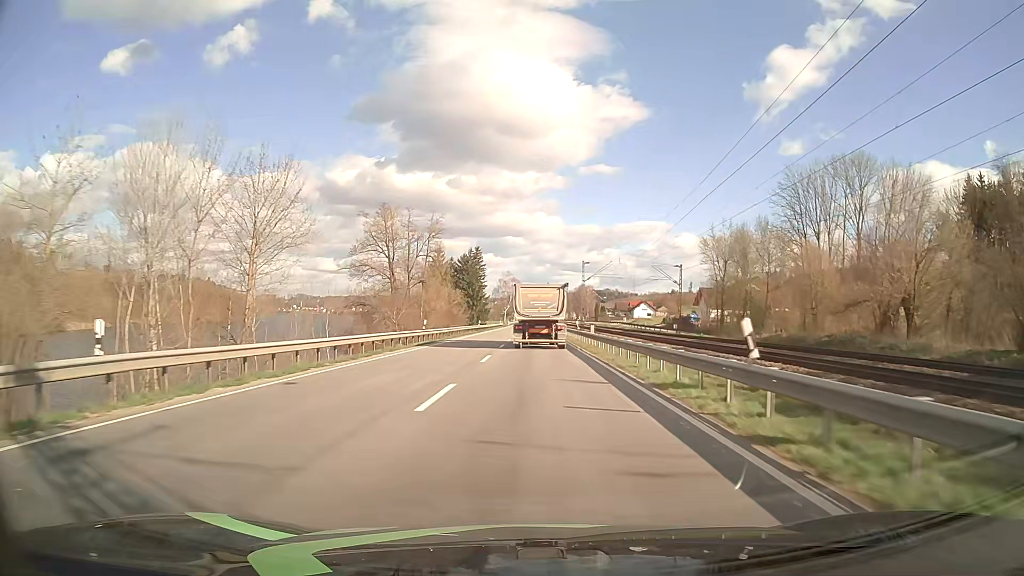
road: primary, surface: asphalt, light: Day
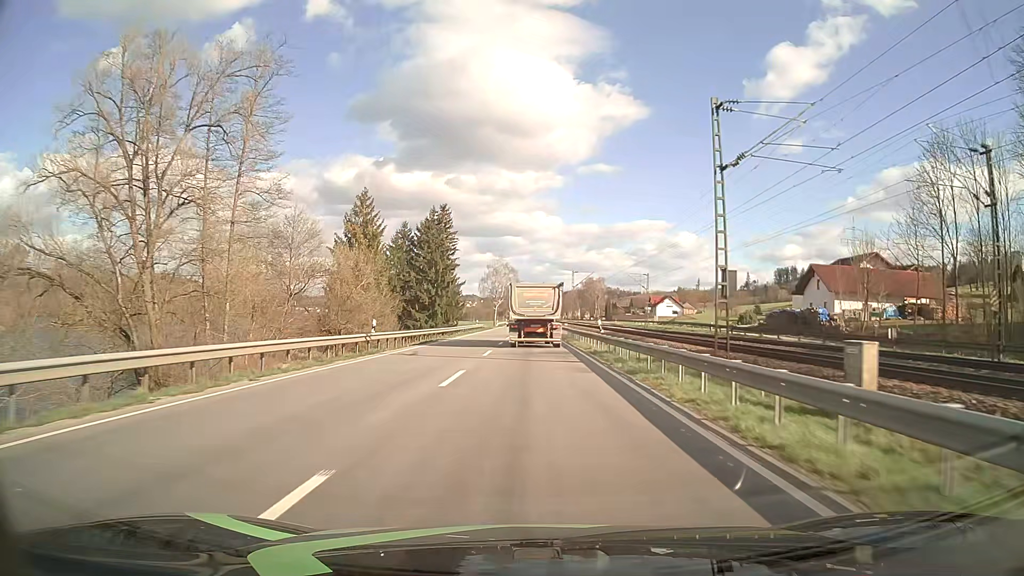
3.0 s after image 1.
(+0.1, +56.7) m; 0°
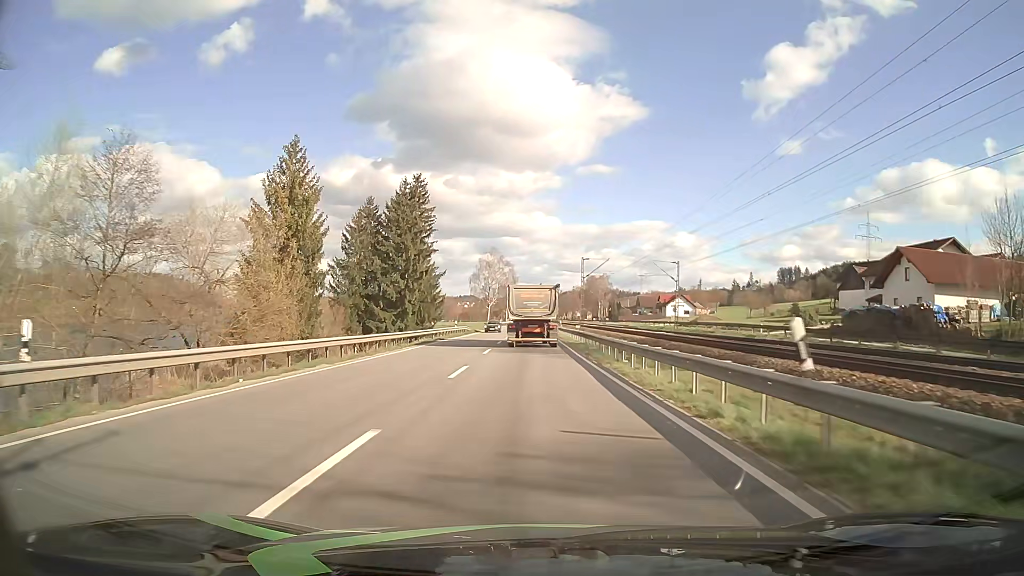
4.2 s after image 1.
(0.0, +21.8) m; 0°
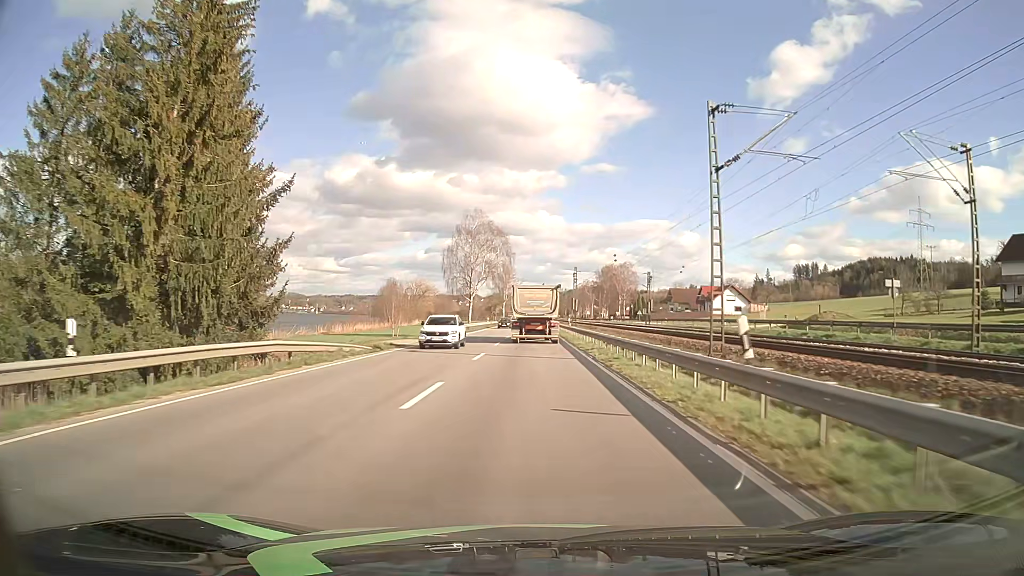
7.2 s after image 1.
(-0.1, +54.5) m; 0°
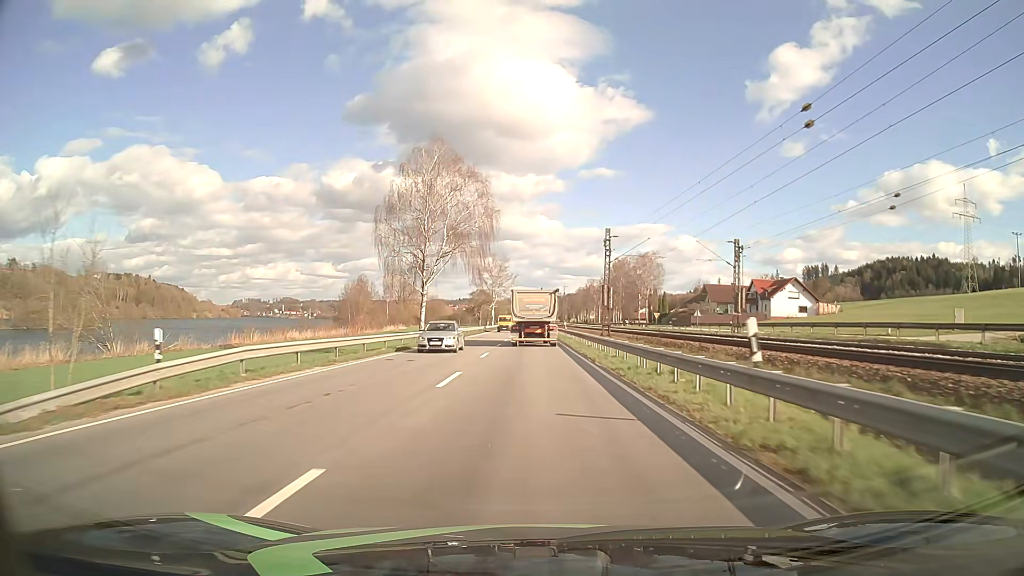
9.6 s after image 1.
(+0.1, +44.6) m; 0°
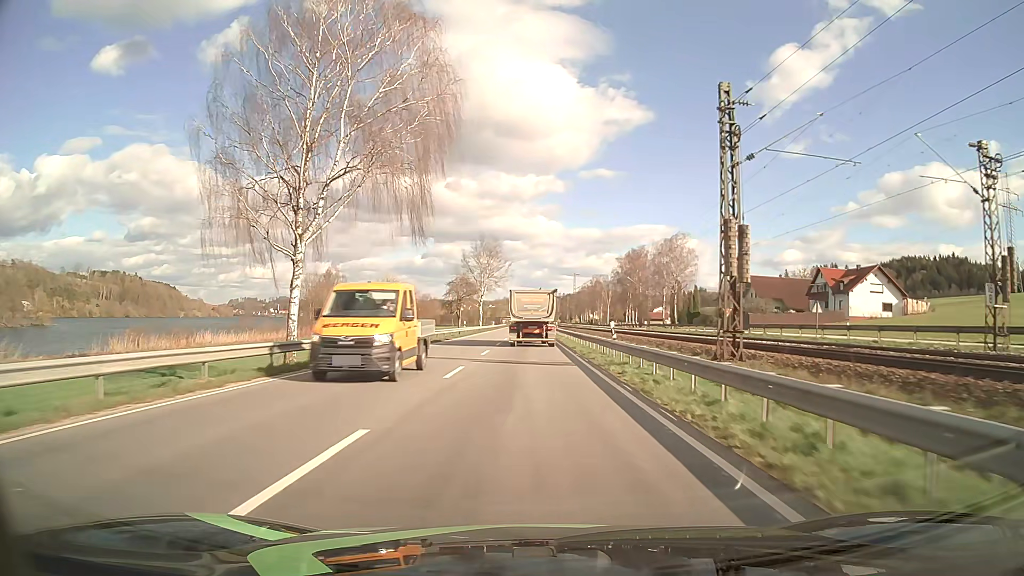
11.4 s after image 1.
(0.0, +34.1) m; 0°
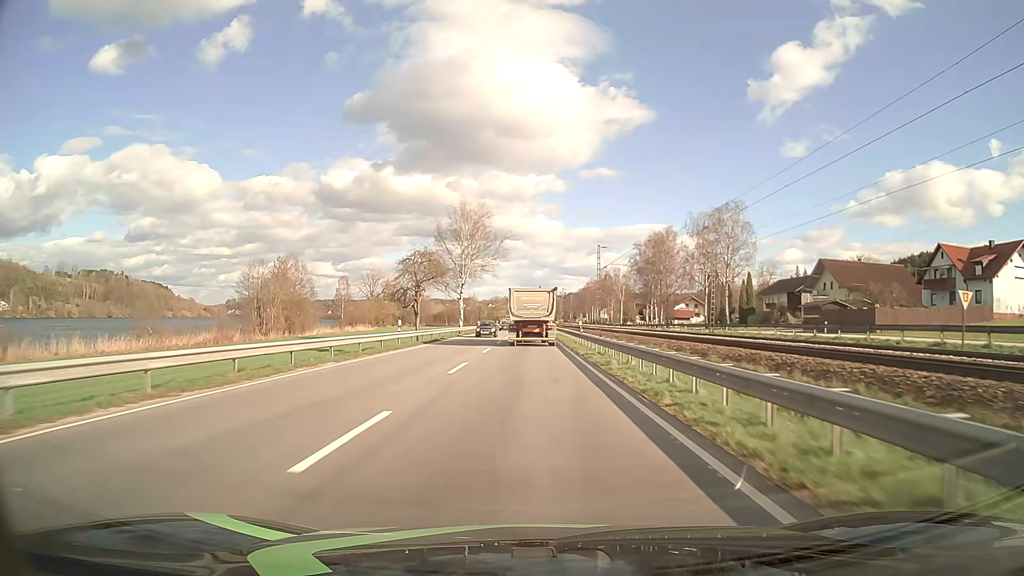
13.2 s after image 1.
(0.0, +34.6) m; 0°
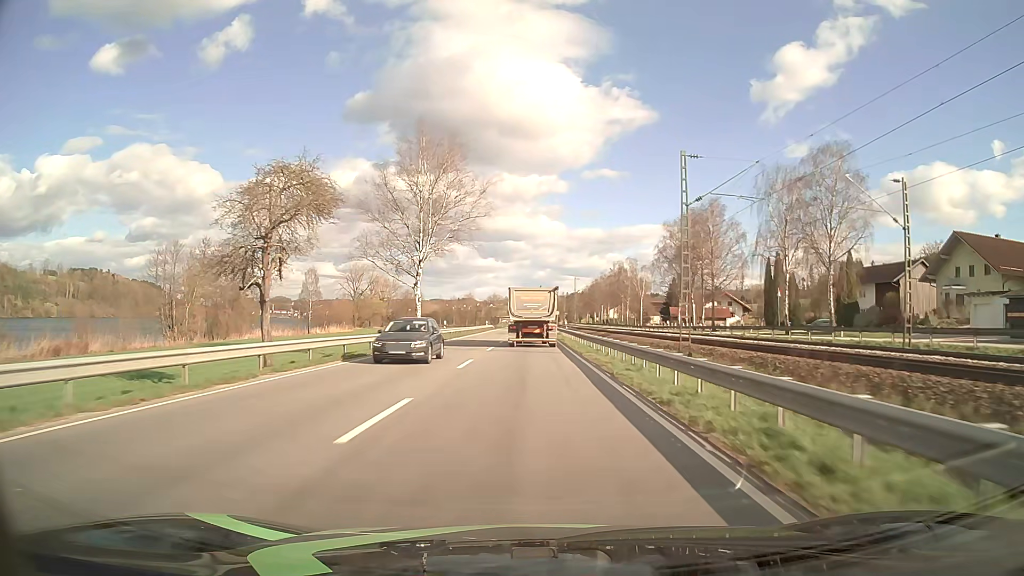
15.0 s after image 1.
(0.0, +34.8) m; 0°
(0, +10) (0, +20) (0, +30) (0, +40) (0, +50) (0, +60) (0, +70) (0, +80) (0, +90) (0, +100) m
